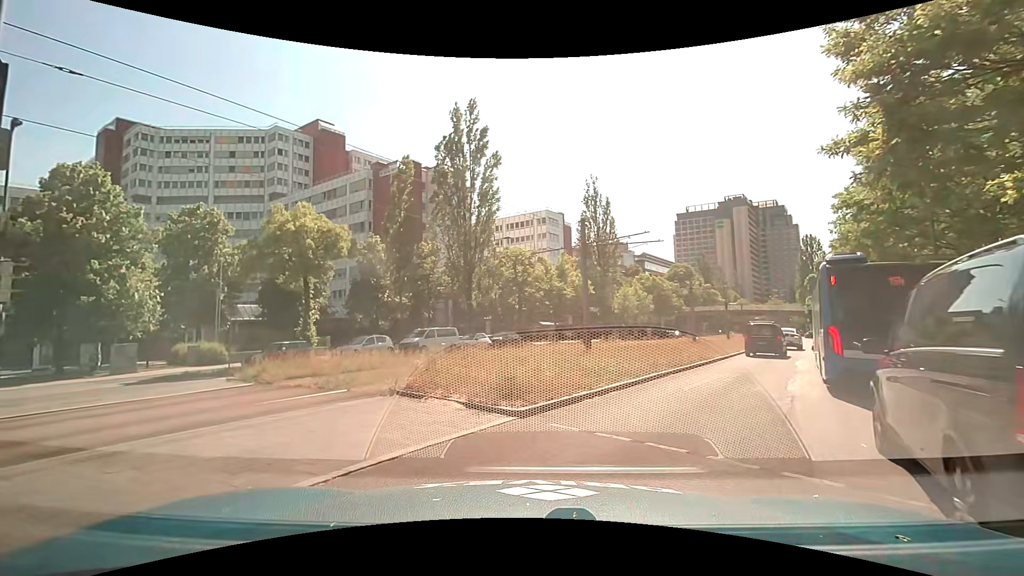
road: secondary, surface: asphalt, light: Day
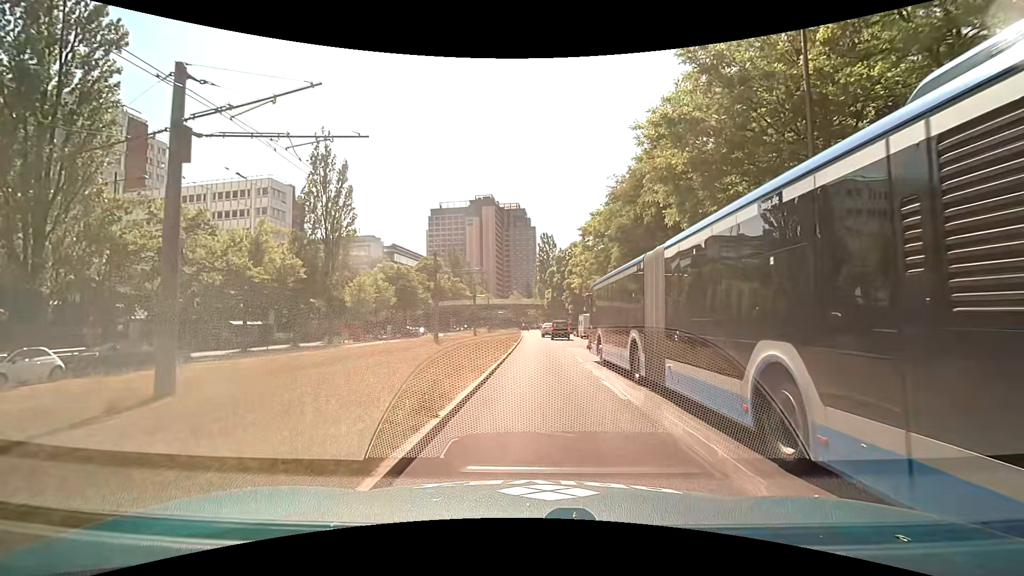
(+3.8, +14.5) m; +27°
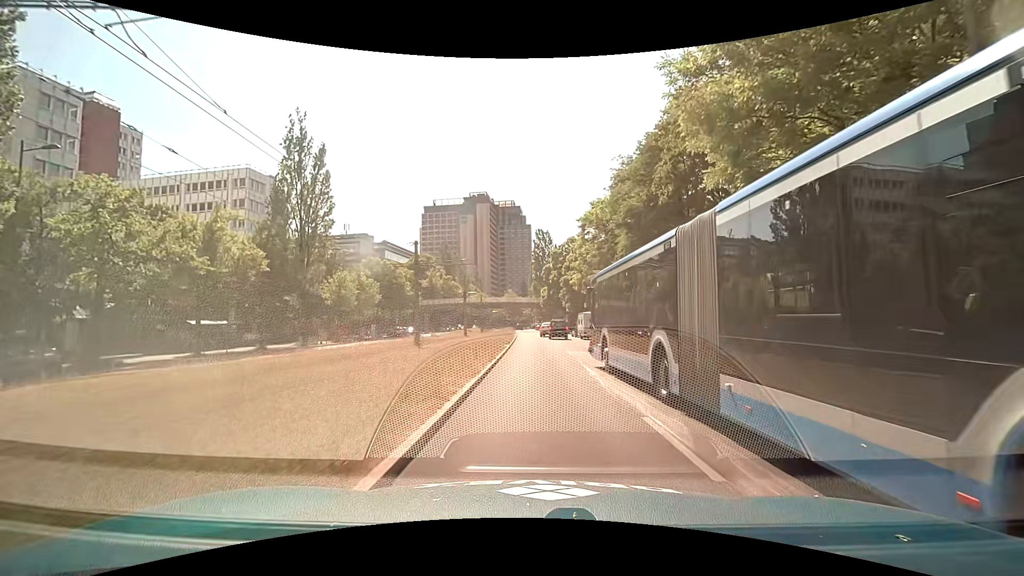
(0.0, +5.1) m; -1°
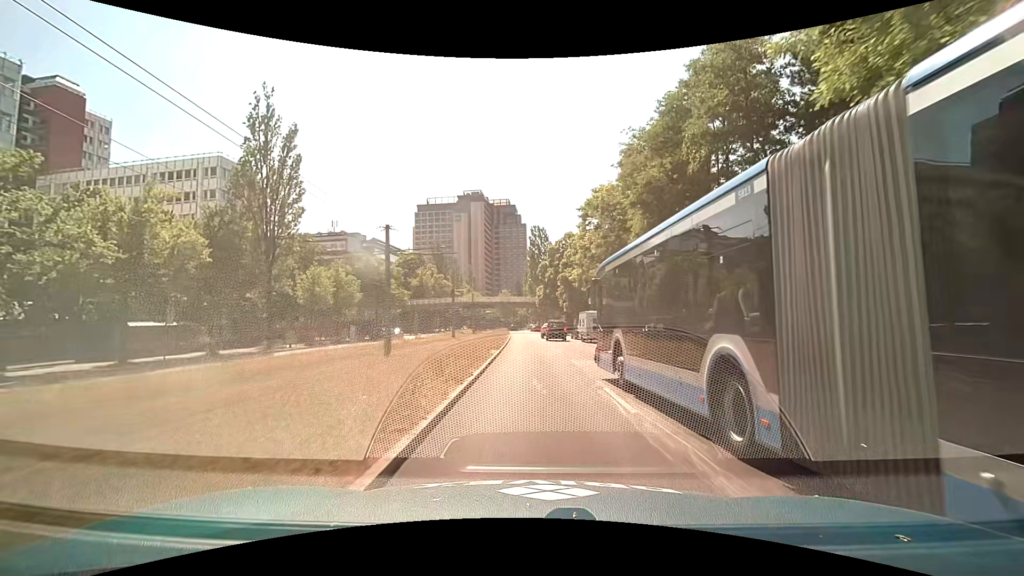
(+0.1, +6.0) m; +1°
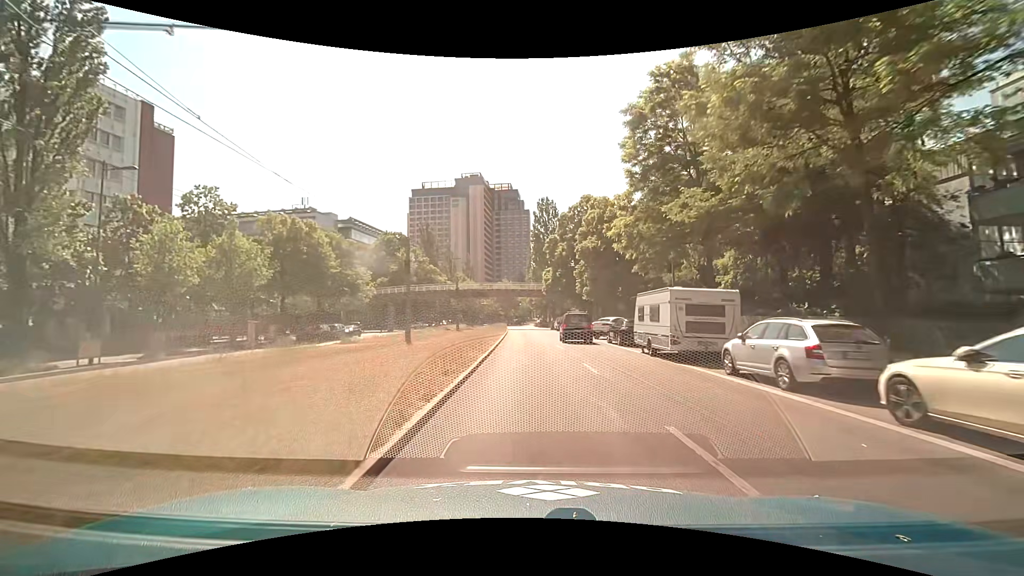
(-0.1, +22.8) m; 0°
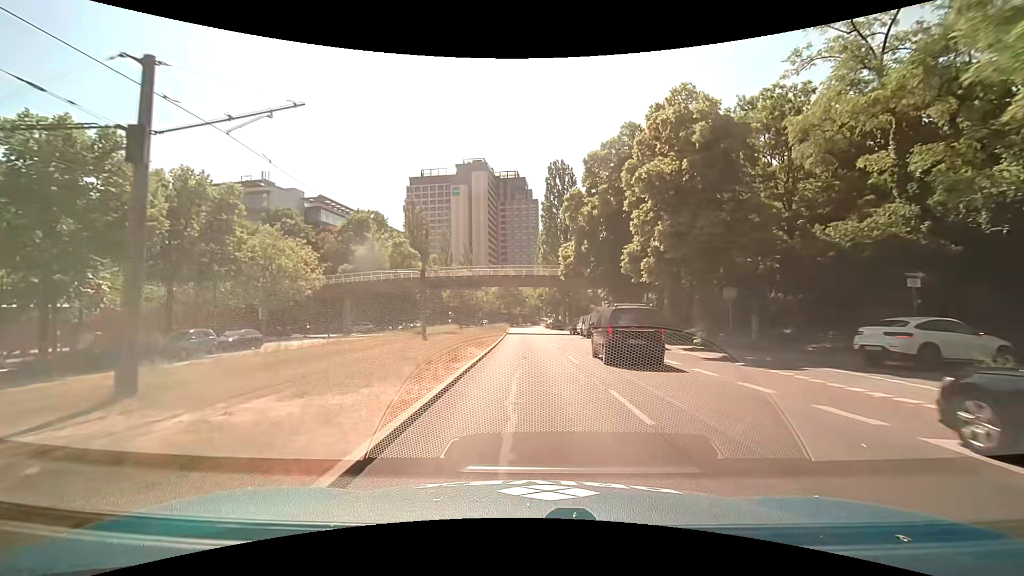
(-0.1, +23.9) m; -1°
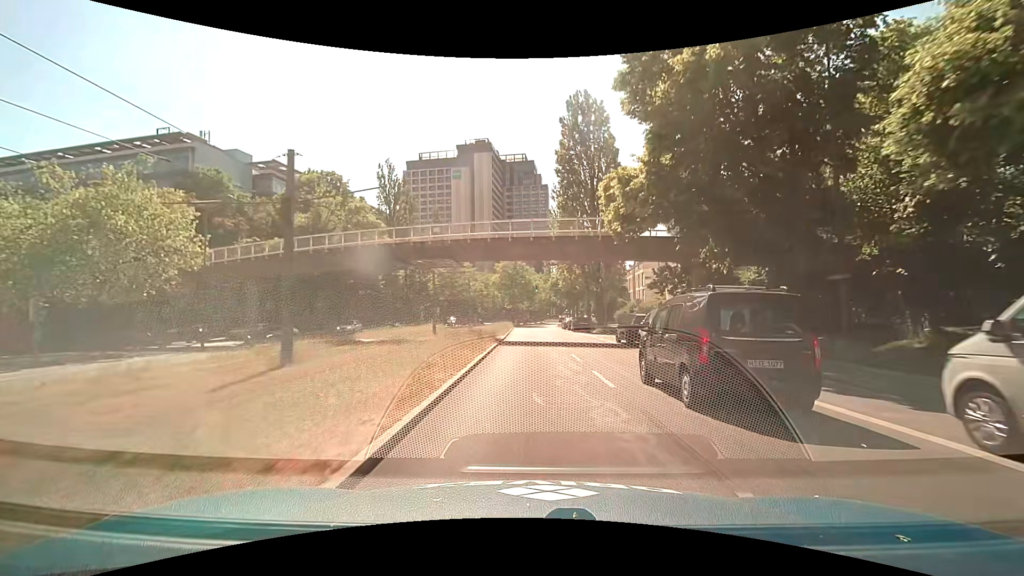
(-0.3, +23.3) m; -1°
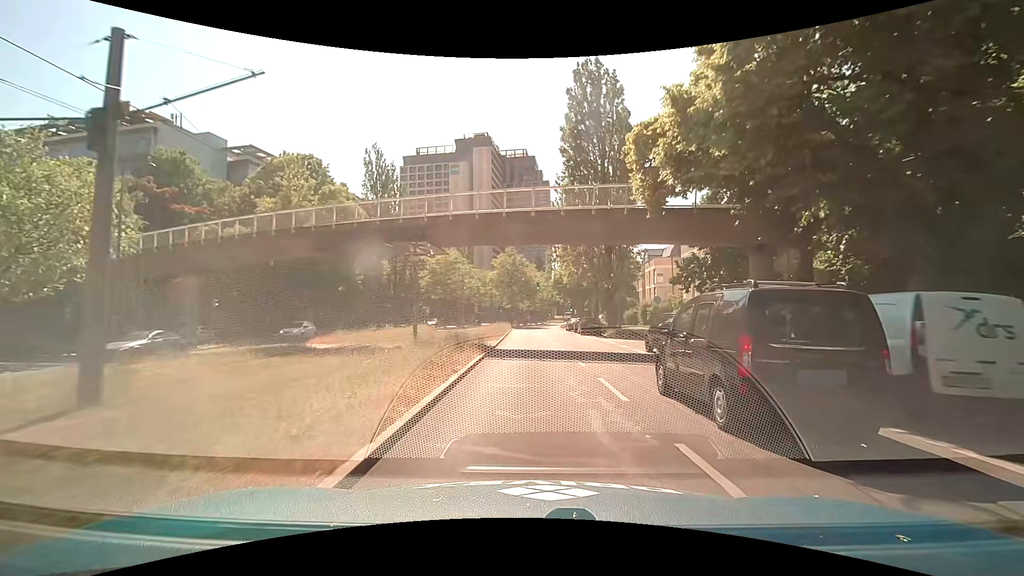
(0.0, +7.1) m; 0°
(0, +10) (0, +20) (0, +30) (+1, +40) (+1, +50) (+2, +60) (+2, +70) (+3, +80) (+4, +90) (+5, +100) m
